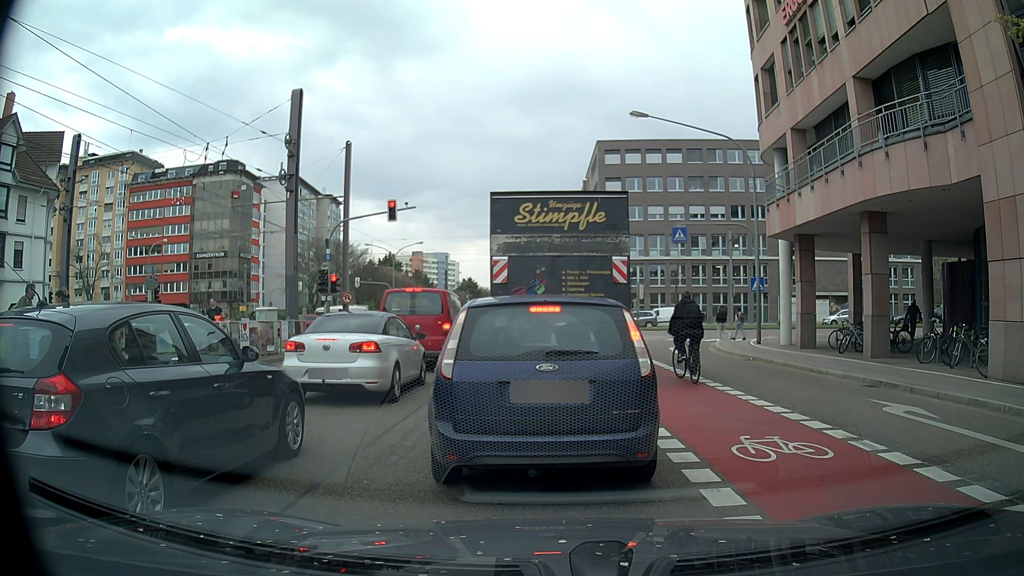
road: secondary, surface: asphalt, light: Day
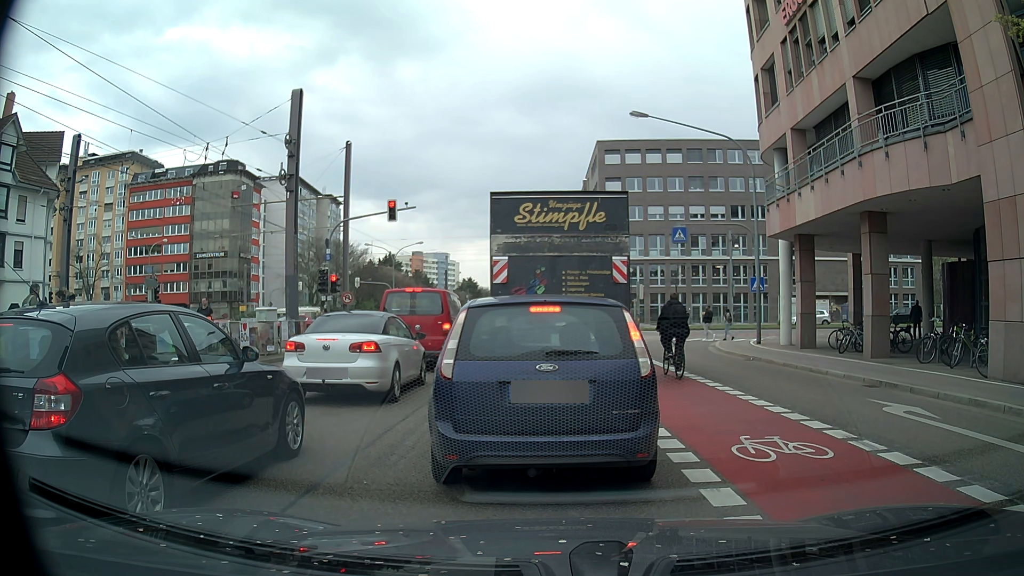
(0.0, 0.0) m; 0°
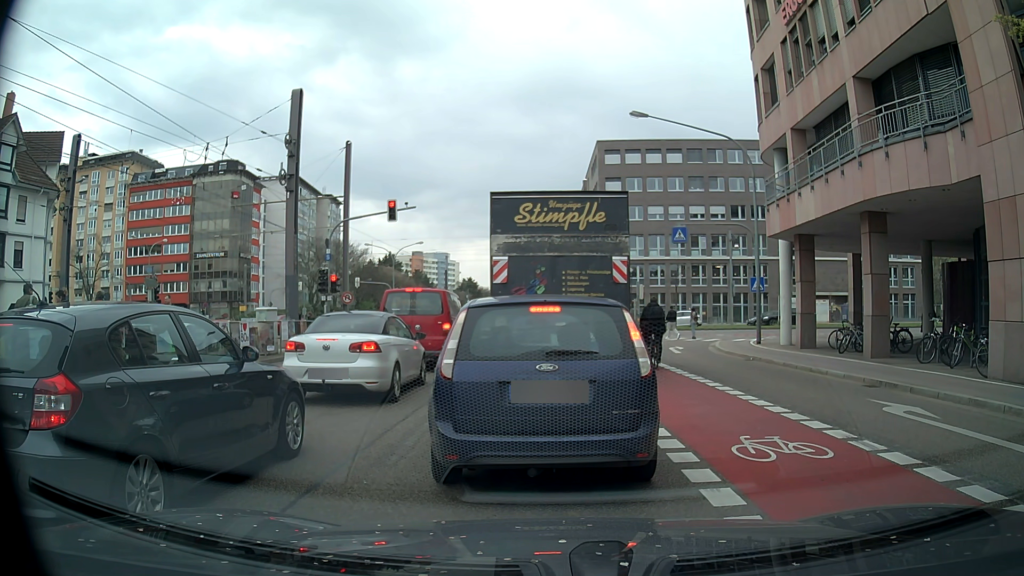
(0.0, 0.0) m; 0°
